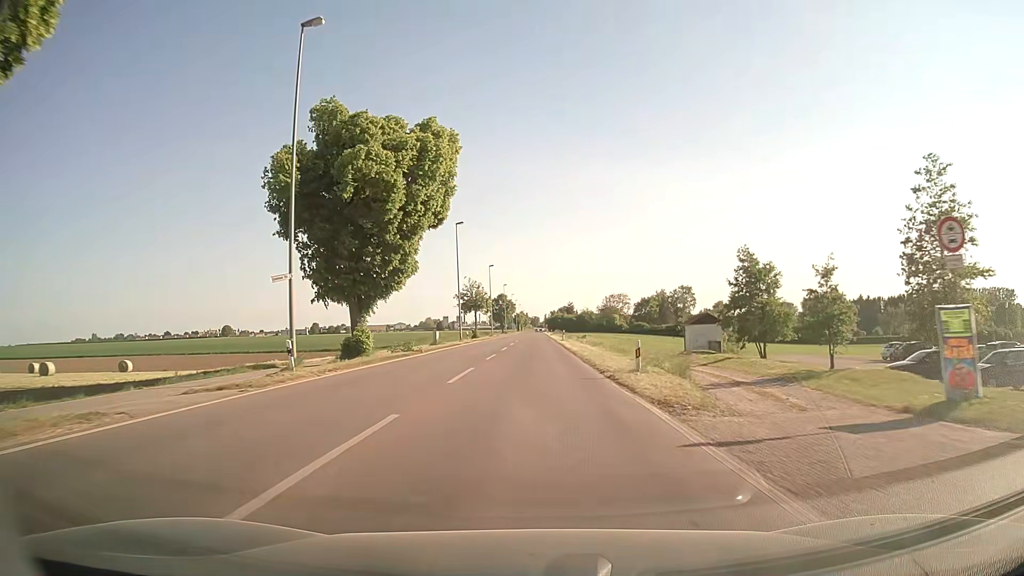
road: secondary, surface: asphalt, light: Day
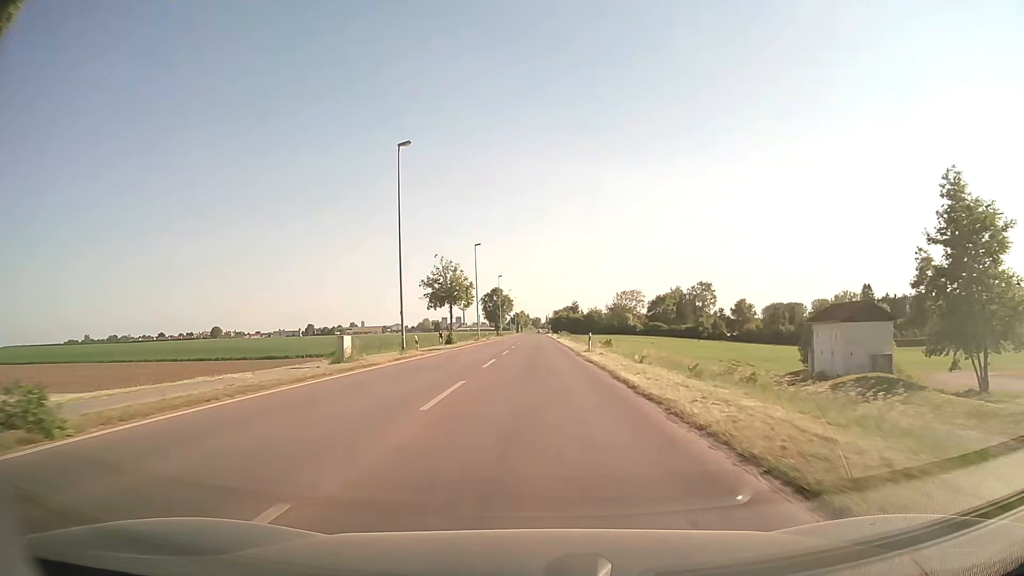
(-0.3, +29.5) m; 0°
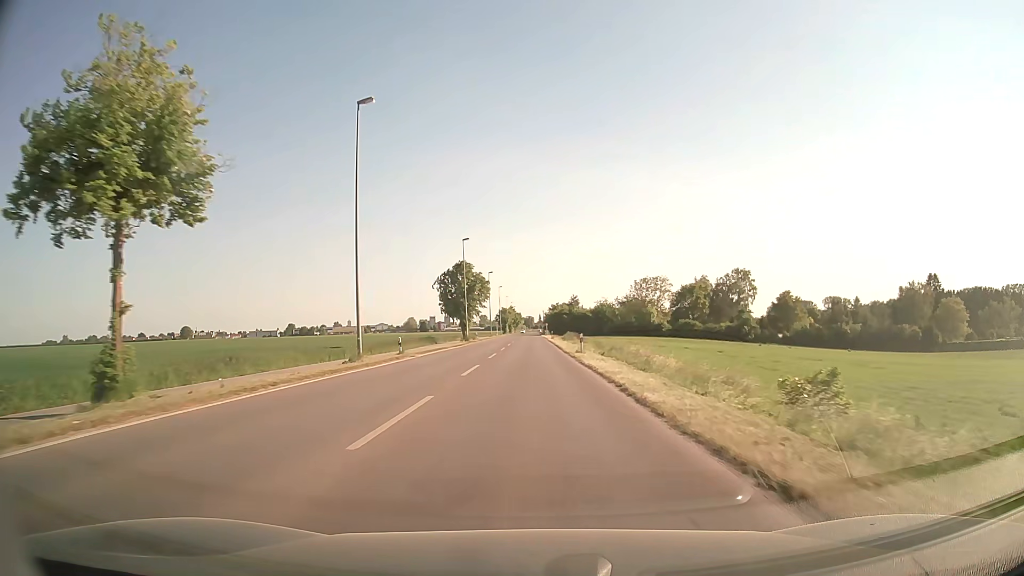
(+0.1, +52.8) m; 0°
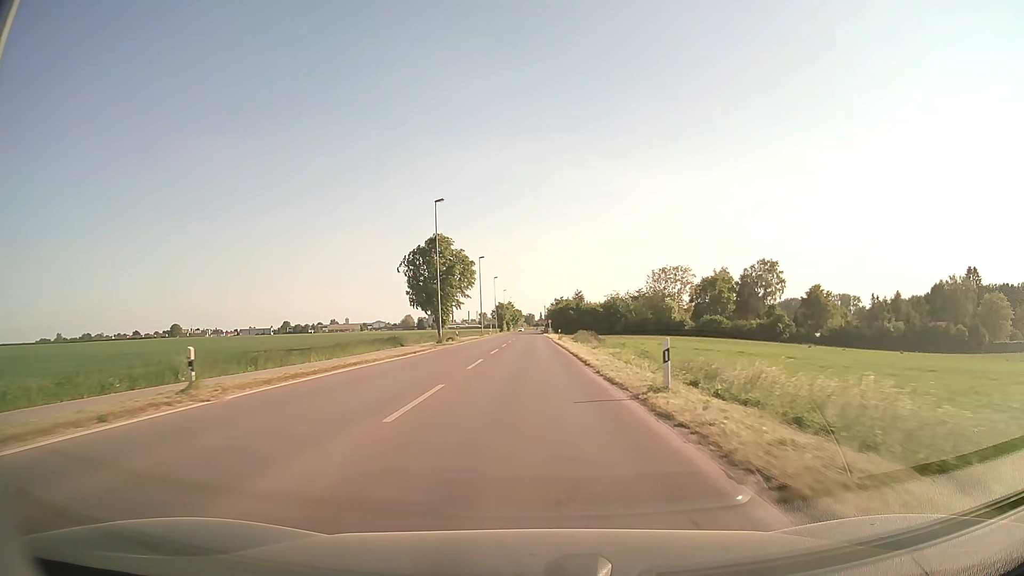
(0.0, +22.3) m; 0°
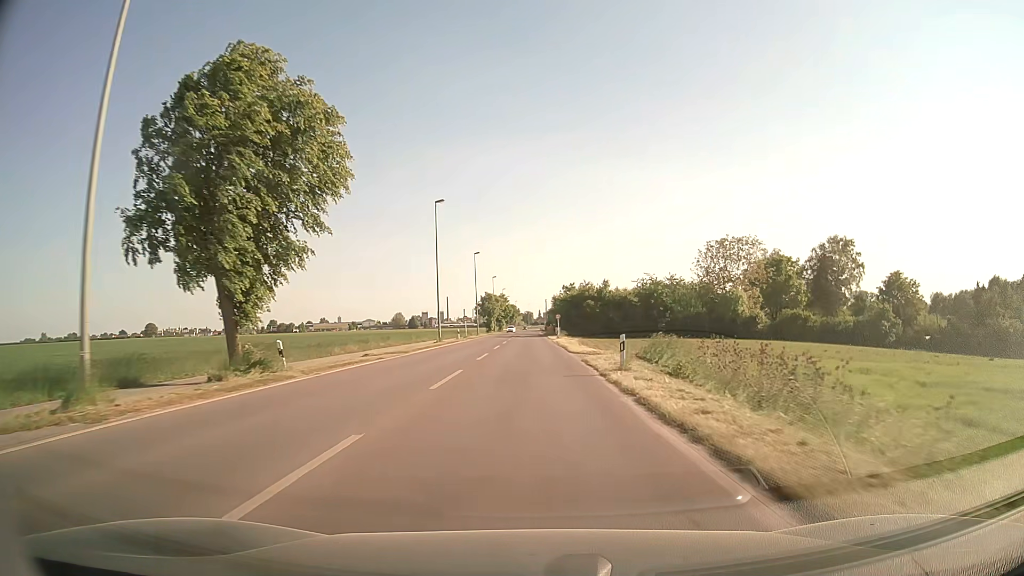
(-0.2, +43.9) m; 0°
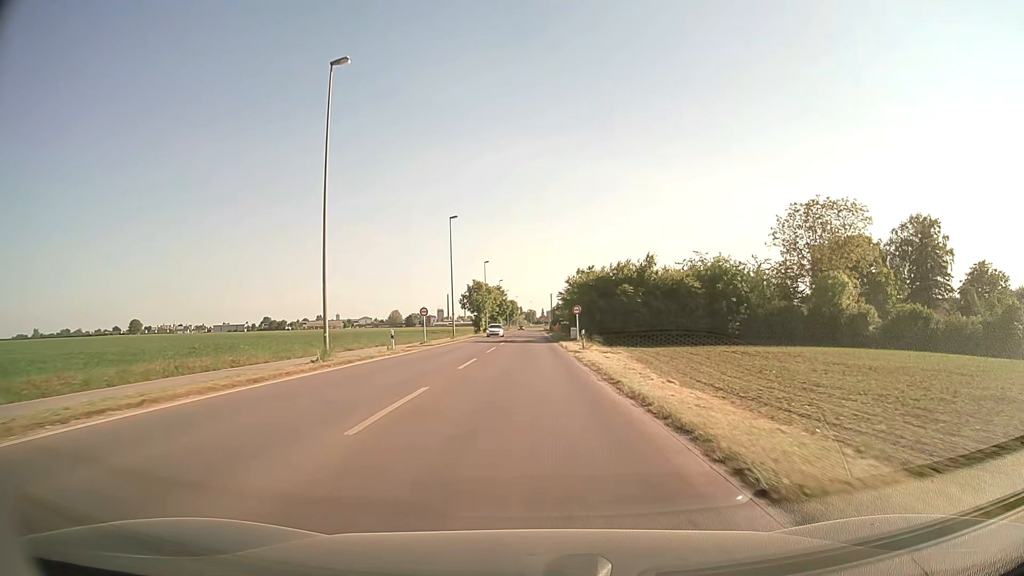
(-0.1, +30.4) m; 0°
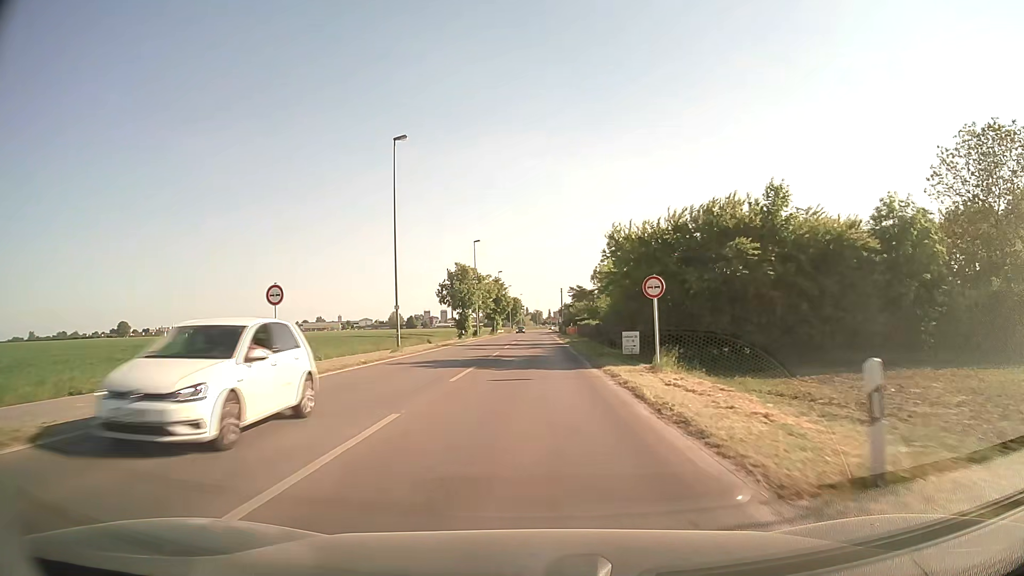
(-0.2, +28.3) m; -1°
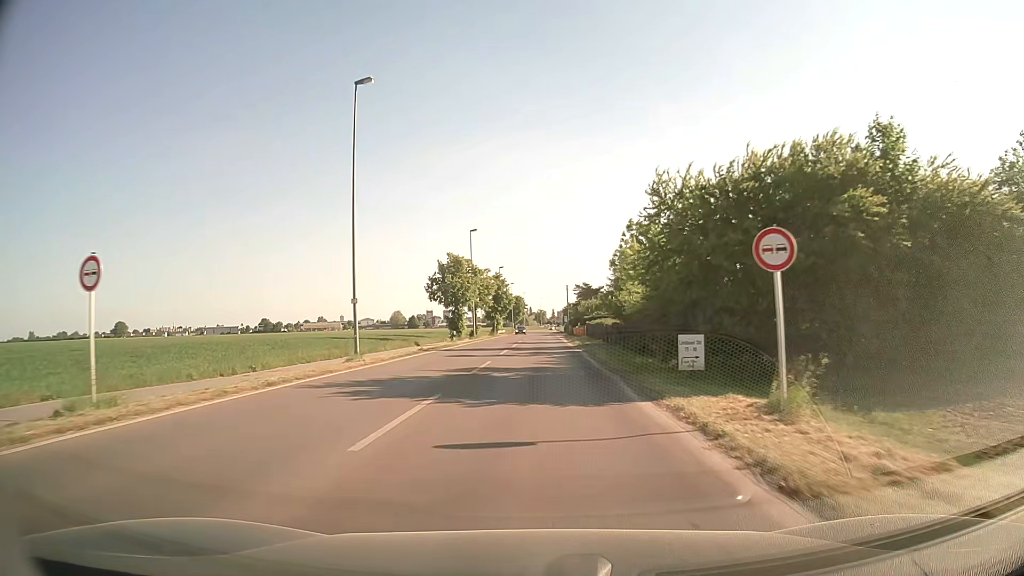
(0.0, +9.1) m; 0°
(0, +10) (0, +20) (0, +30) (0, +40) (0, +50) (+1, +60) (+1, +70) (+1, +80) (+1, +90) (+2, +100) m
